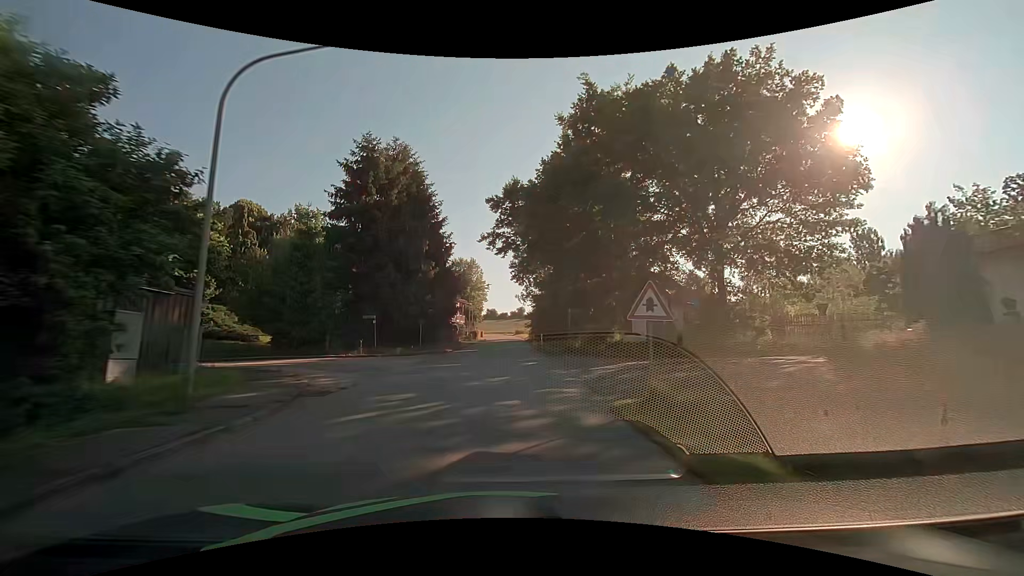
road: tertiary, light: Day
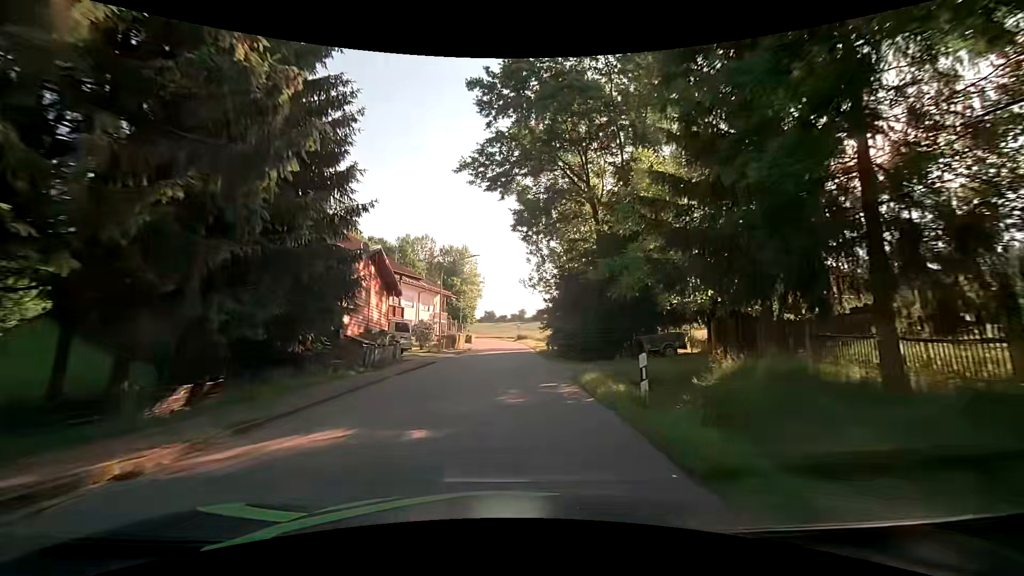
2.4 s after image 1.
(+0.1, +27.9) m; 0°
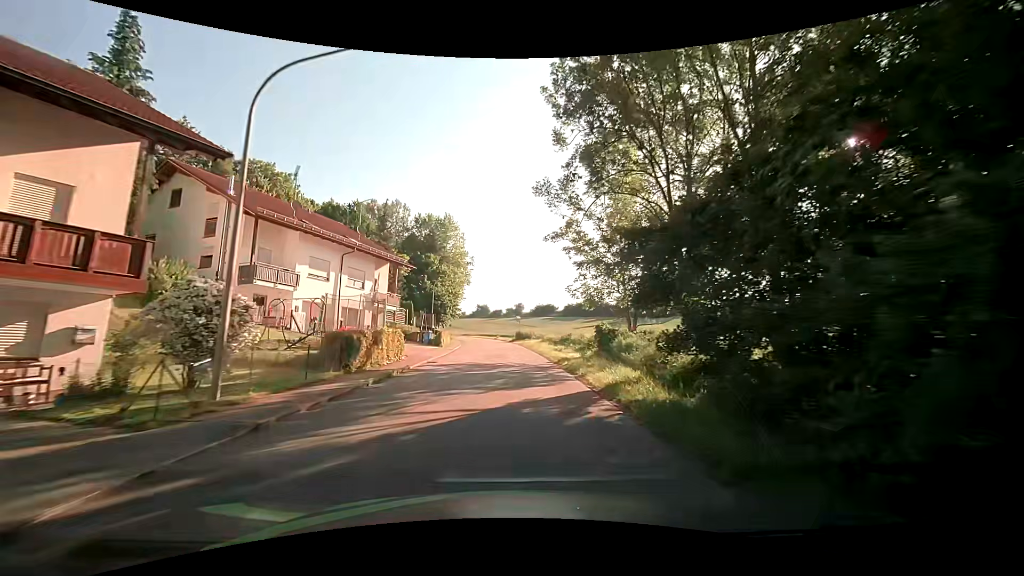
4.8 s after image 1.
(+0.2, +28.6) m; +1°
